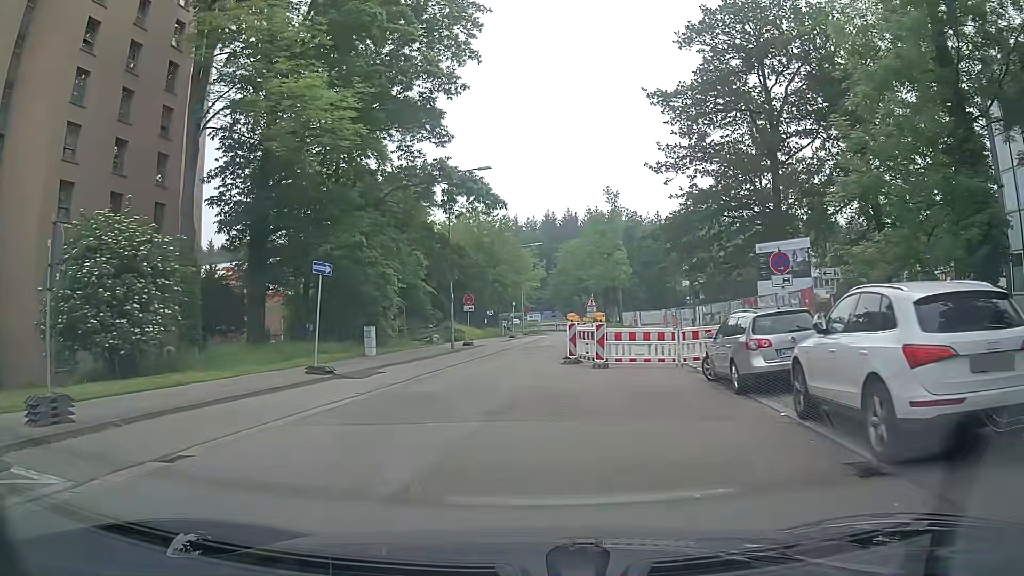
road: residential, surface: asphalt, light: Day
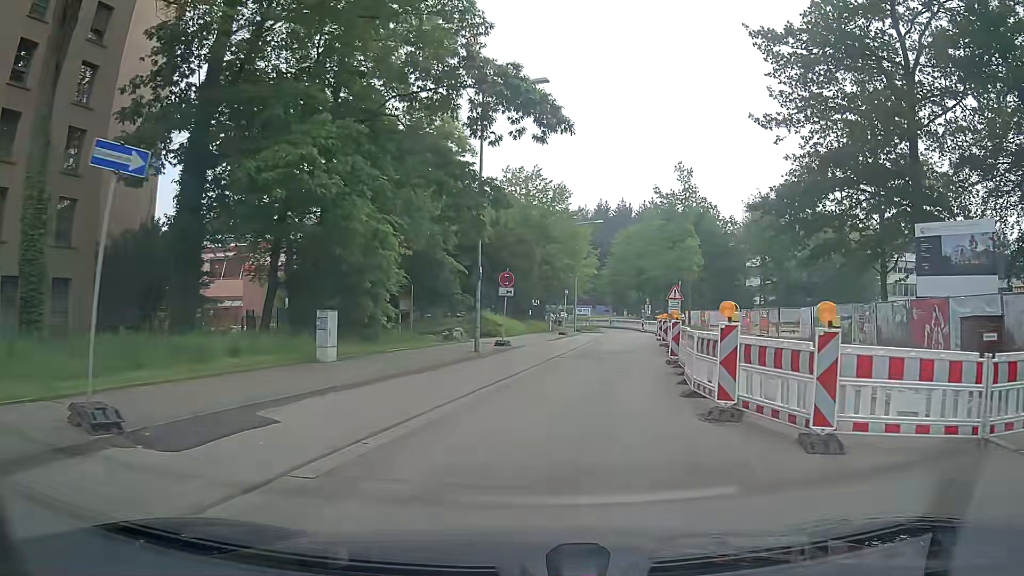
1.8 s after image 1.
(-0.7, +12.0) m; -4°
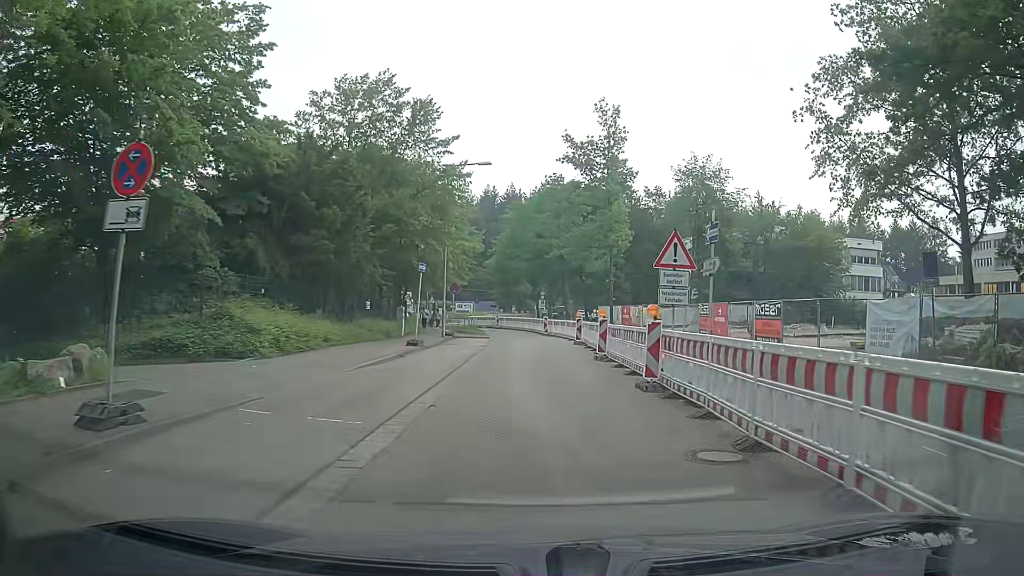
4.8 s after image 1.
(+2.1, +20.2) m; +10°
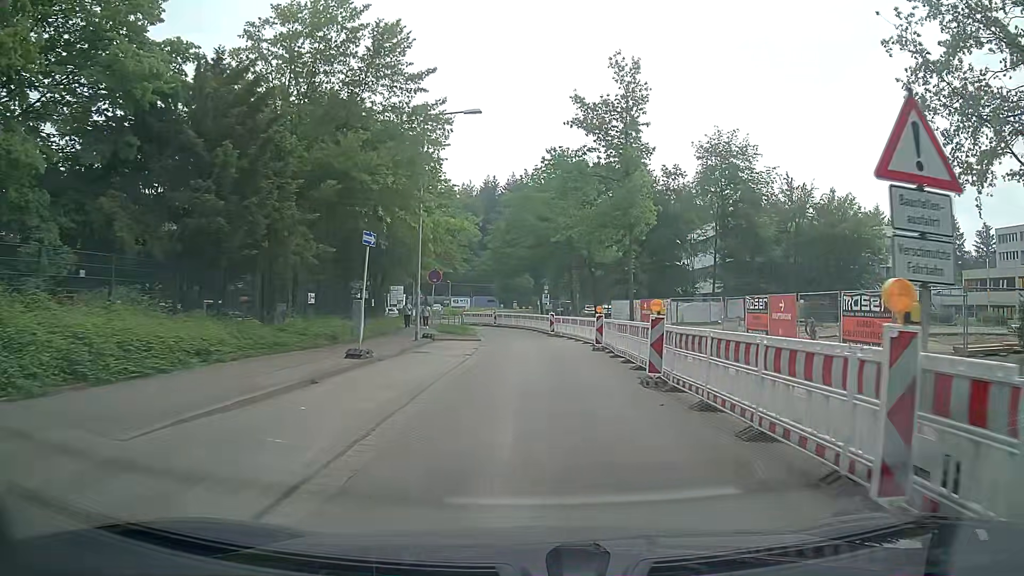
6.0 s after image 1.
(+0.1, +8.5) m; +1°
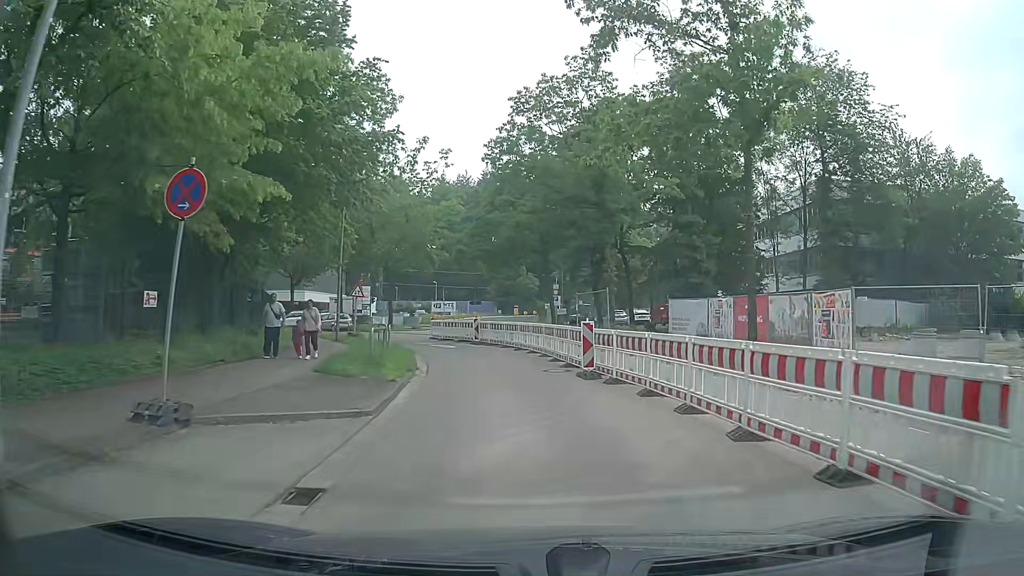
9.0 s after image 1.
(-0.4, +21.5) m; -1°
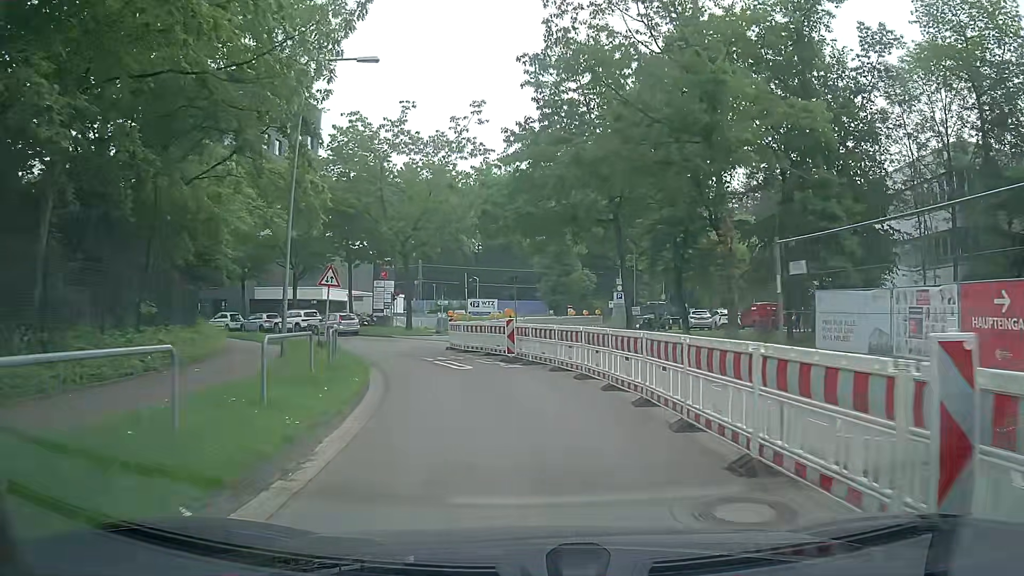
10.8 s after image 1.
(-0.4, +12.6) m; -4°
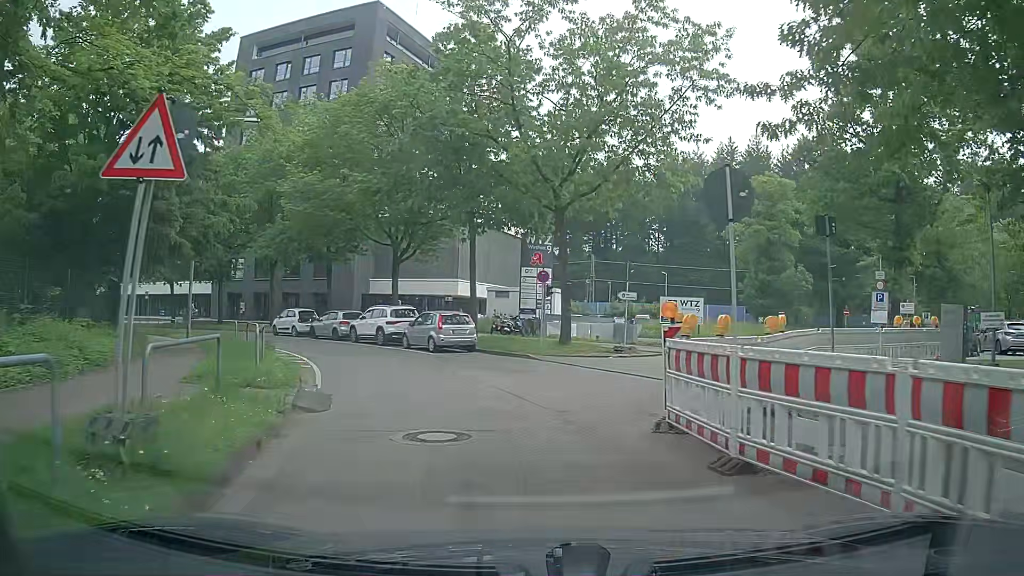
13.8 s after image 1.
(-2.6, +18.5) m; -15°
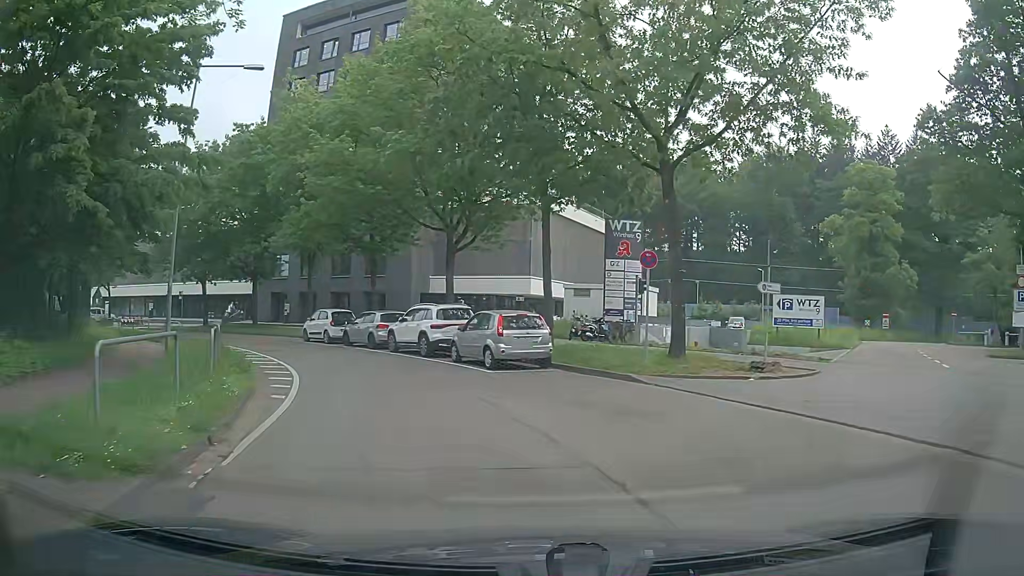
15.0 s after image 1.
(-0.5, +7.0) m; -6°
(-1, +10) (-5, +19) (-10, +28) (-17, +35) (-24, +42) (-33, +47) (-42, +51) (-51, +55) (-60, +59) (-69, +63) m
